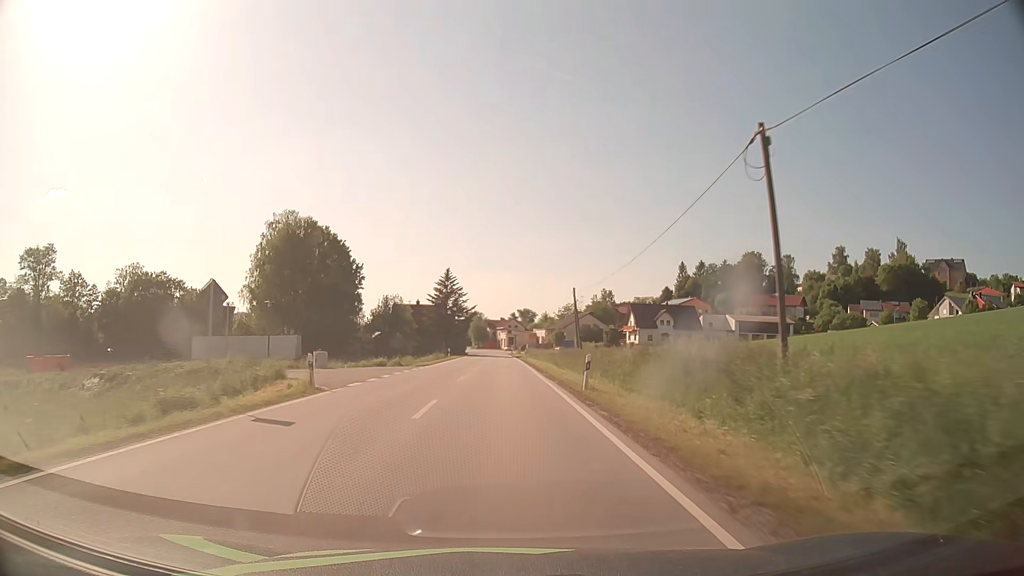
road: secondary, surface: asphalt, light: Day
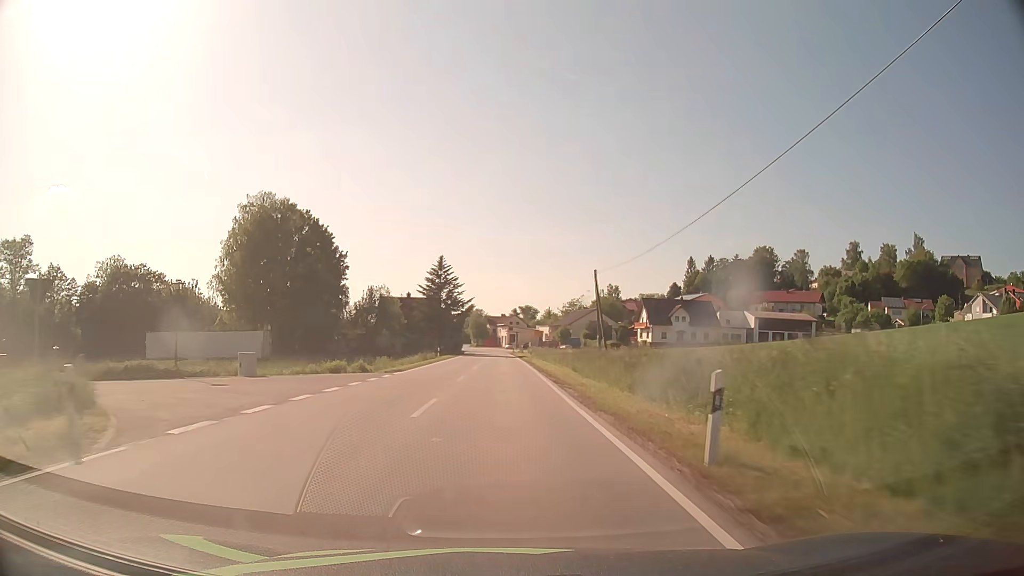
(0.0, +11.7) m; 0°
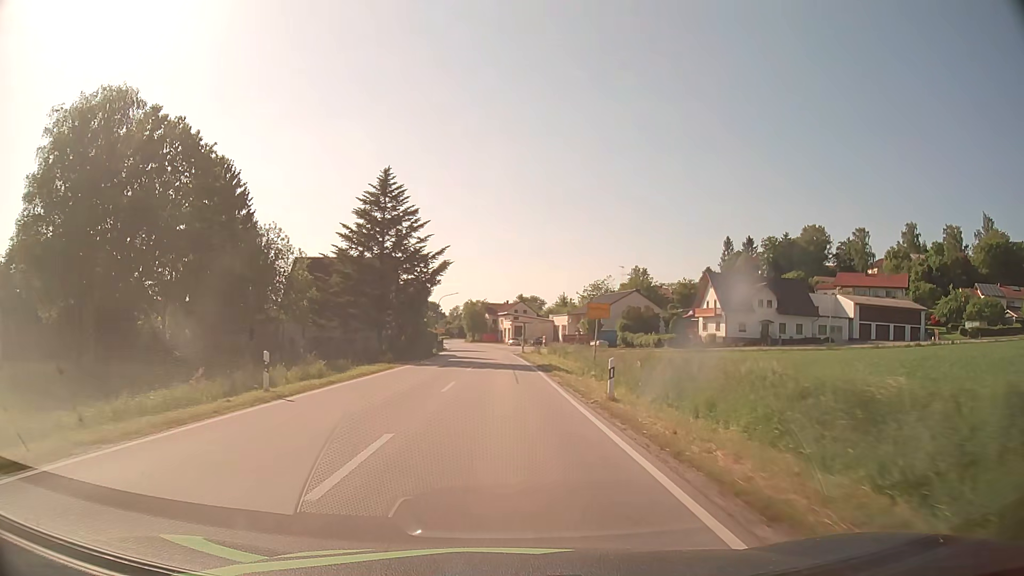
(-0.1, +42.0) m; 0°
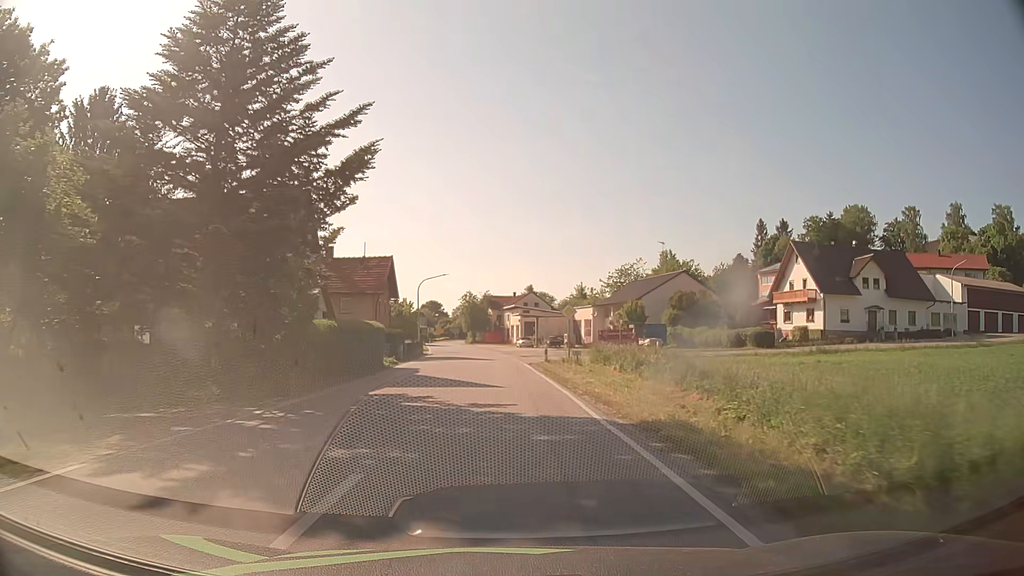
(-0.1, +26.6) m; -1°
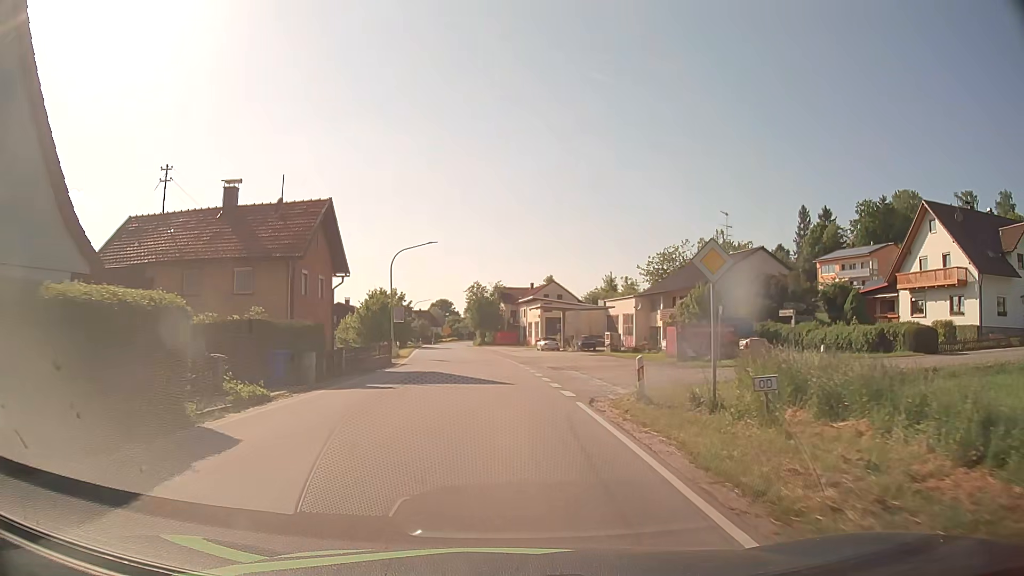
(-0.1, +21.6) m; -1°
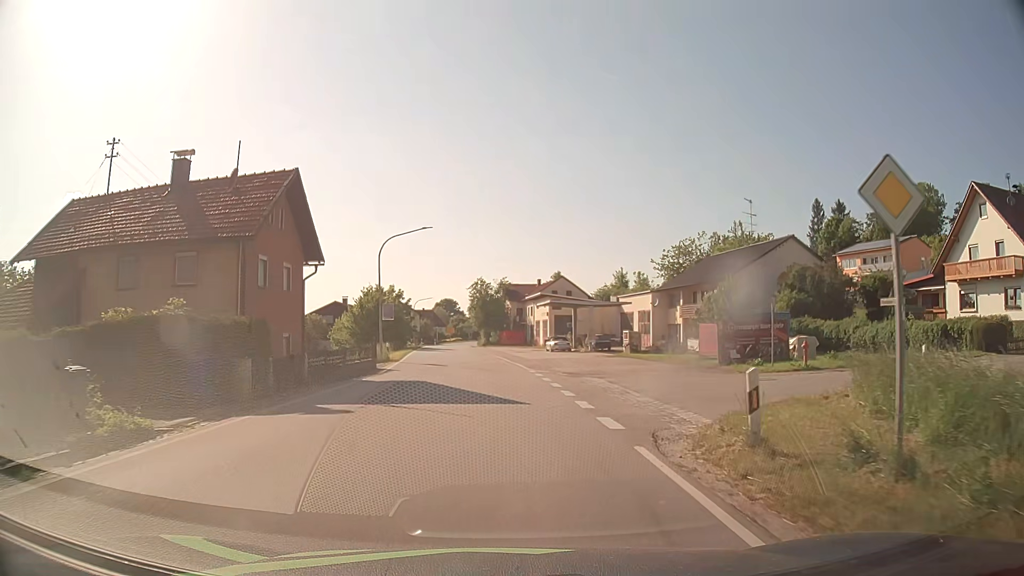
(0.0, +5.6) m; -1°
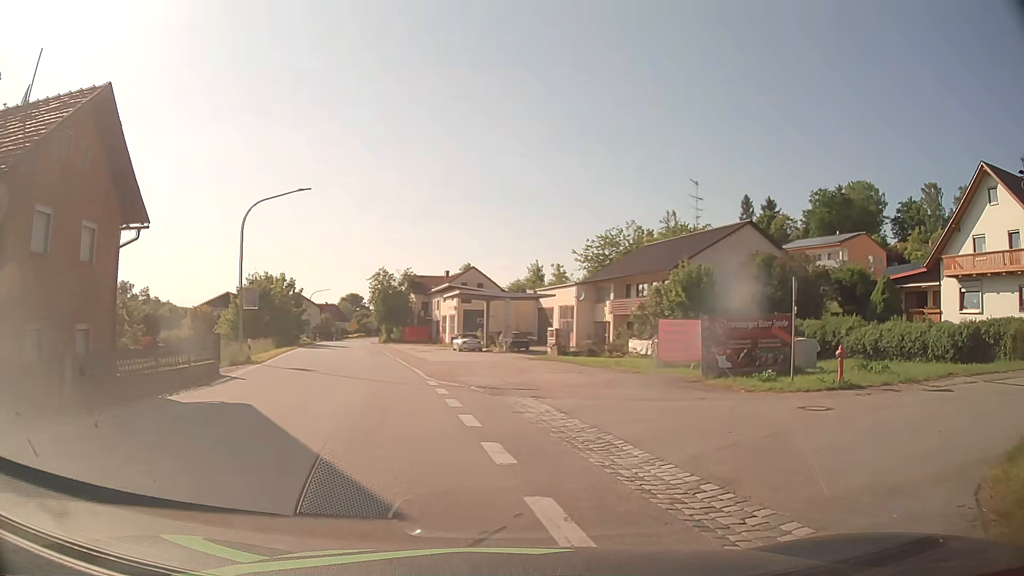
(+0.2, +8.4) m; +6°
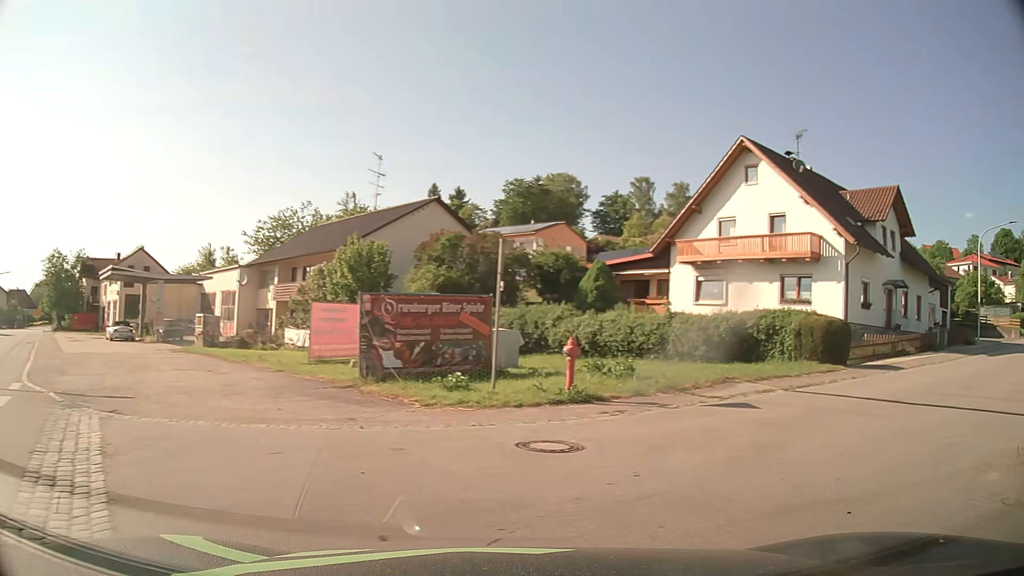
(+1.2, +5.5) m; +24°
